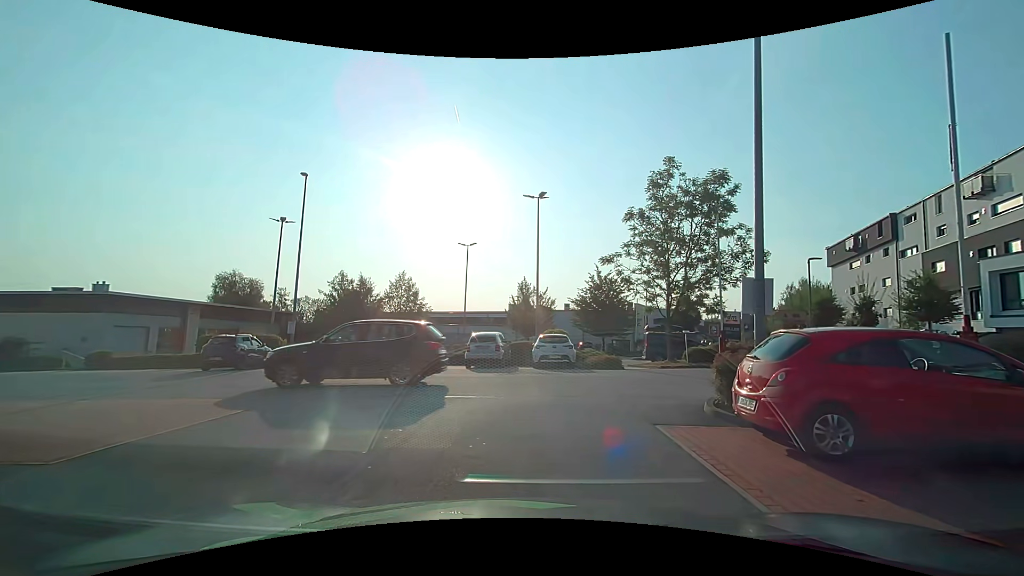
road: service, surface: asphalt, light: Day
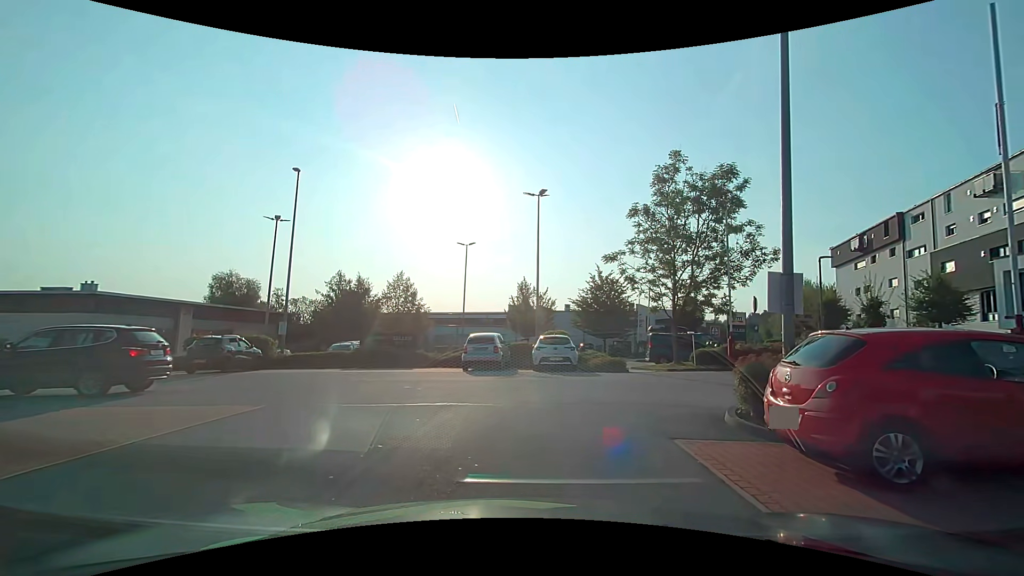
(0.0, +0.9) m; 0°
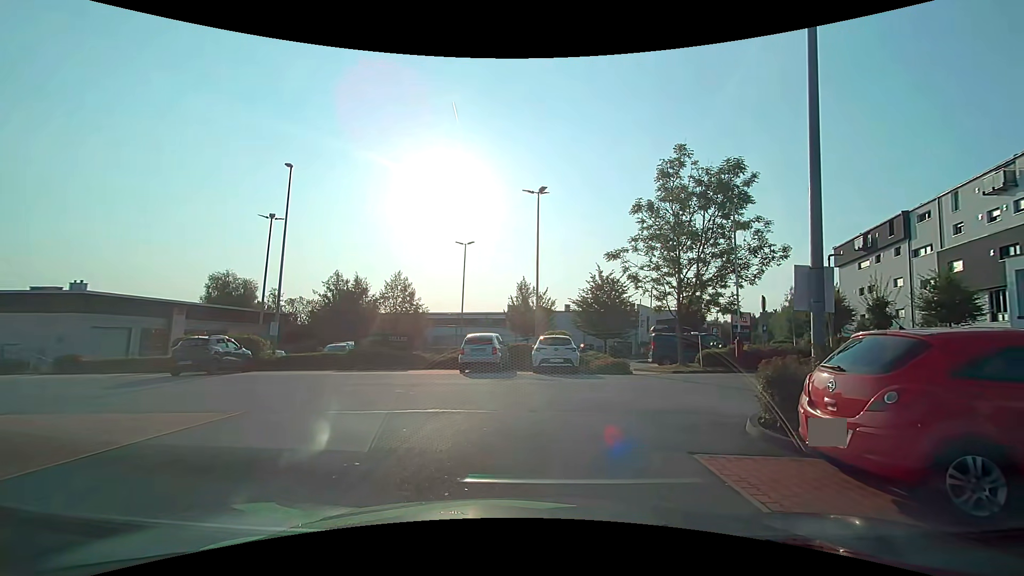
(0.0, +0.7) m; 0°
